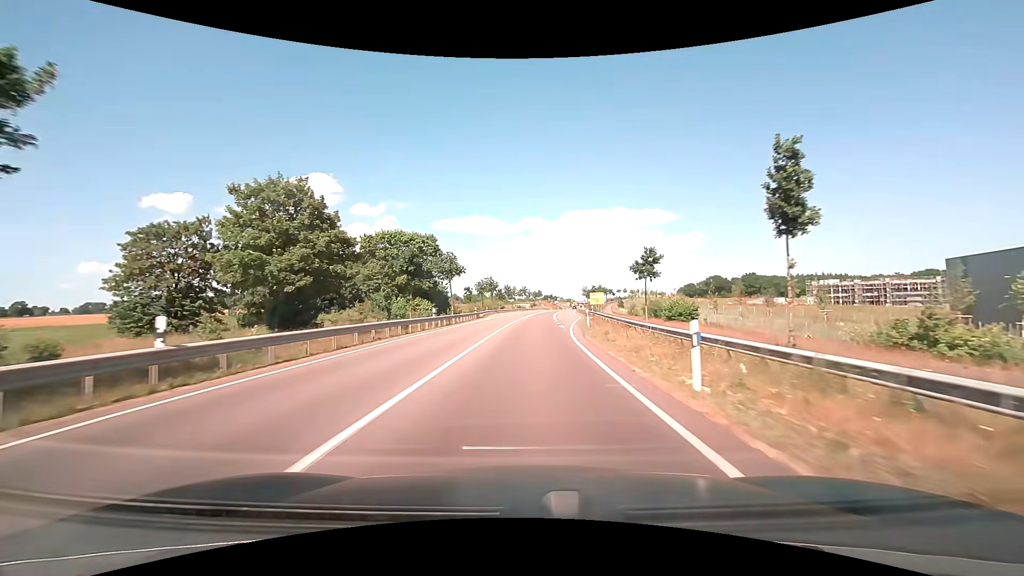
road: primary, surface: asphalt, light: Day
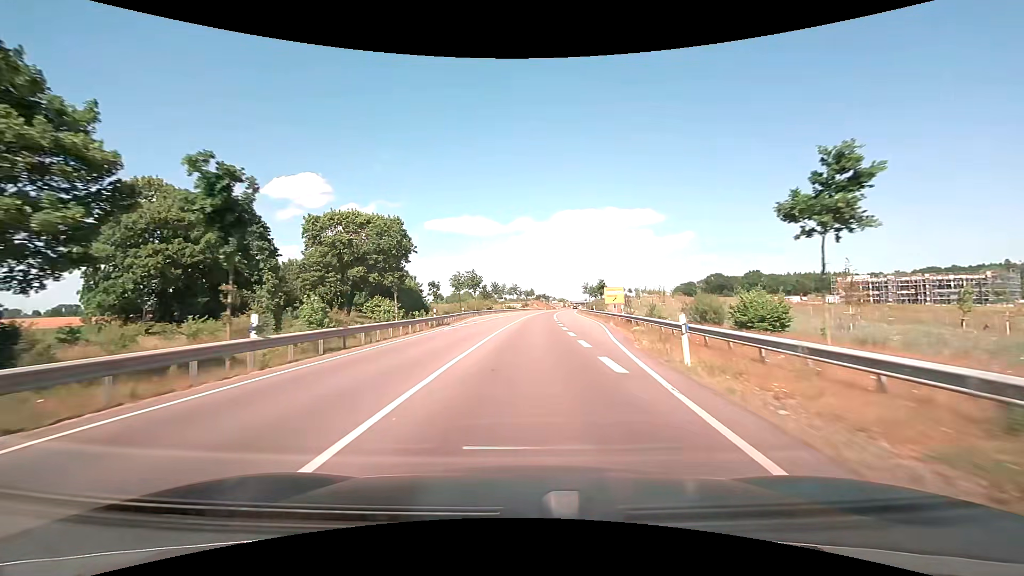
(+0.1, +21.1) m; +1°
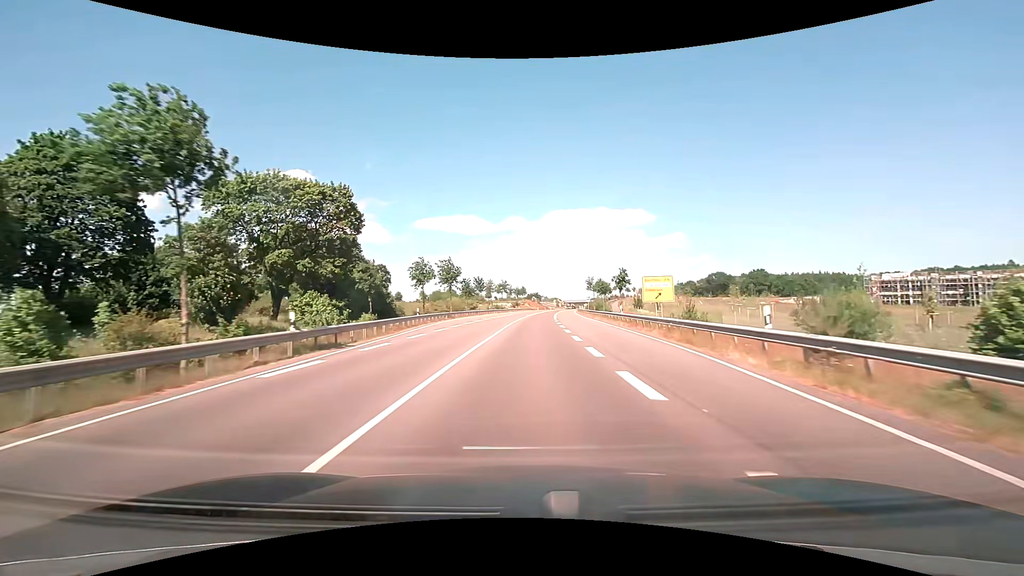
(+0.2, +20.9) m; +1°
(0, +10) (0, +20) (0, +30) (+1, +40) (+1, +50) (+1, +60) (+2, +70) (+3, +80) (+3, +90) (+4, +100) m
